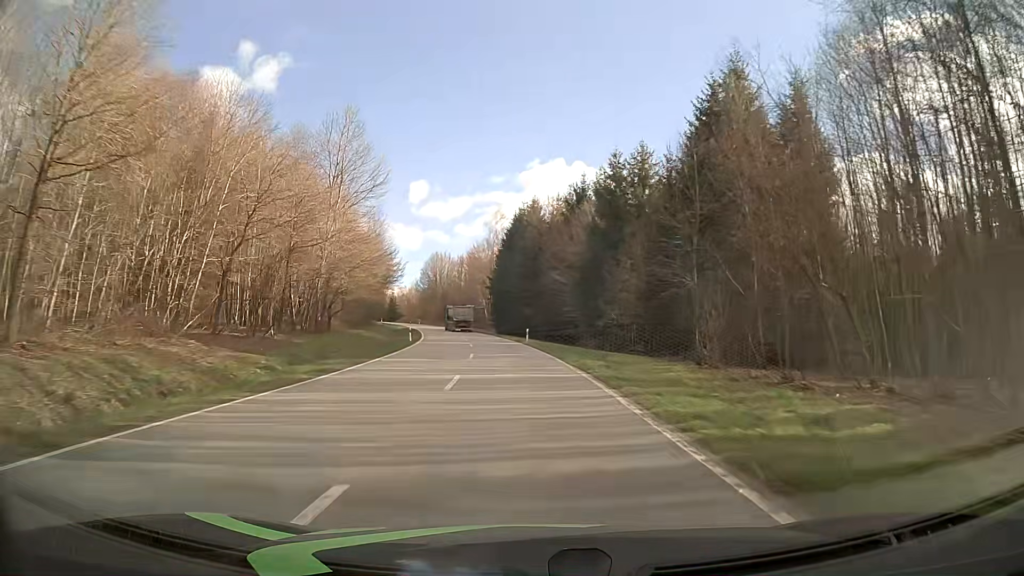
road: tertiary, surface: asphalt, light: Day
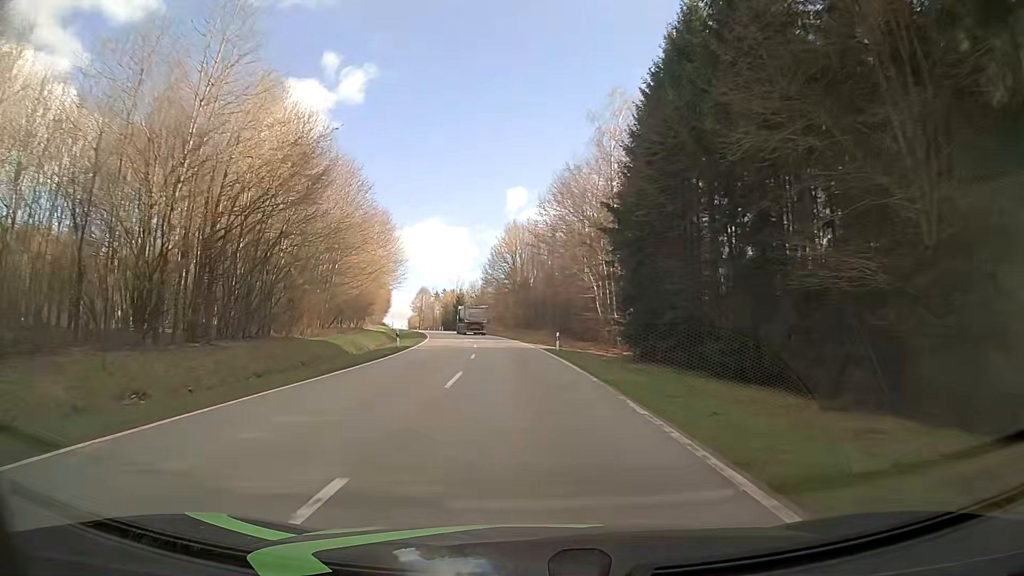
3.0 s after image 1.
(-4.7, +61.2) m; -9°
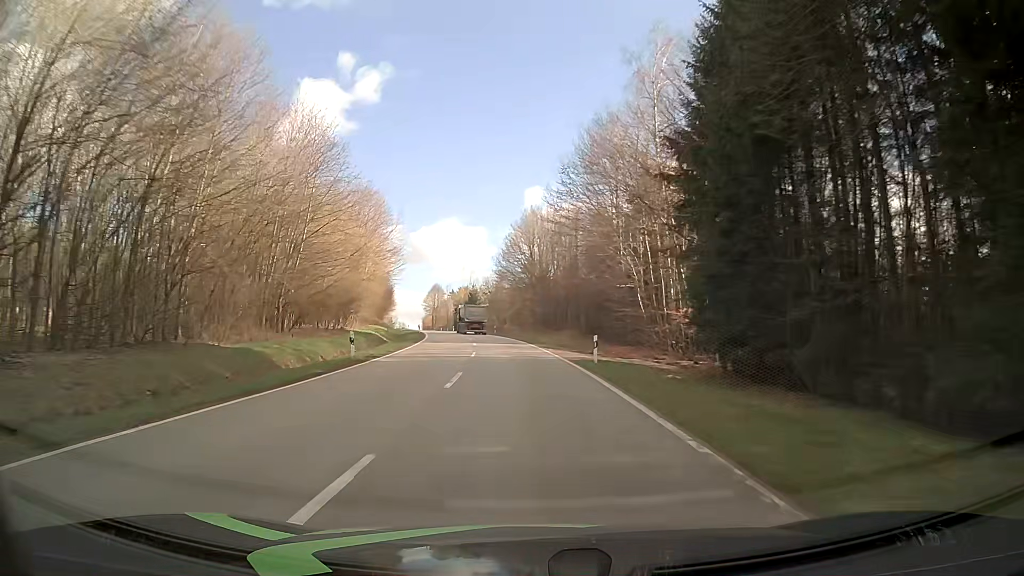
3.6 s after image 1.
(-0.2, +12.4) m; -2°
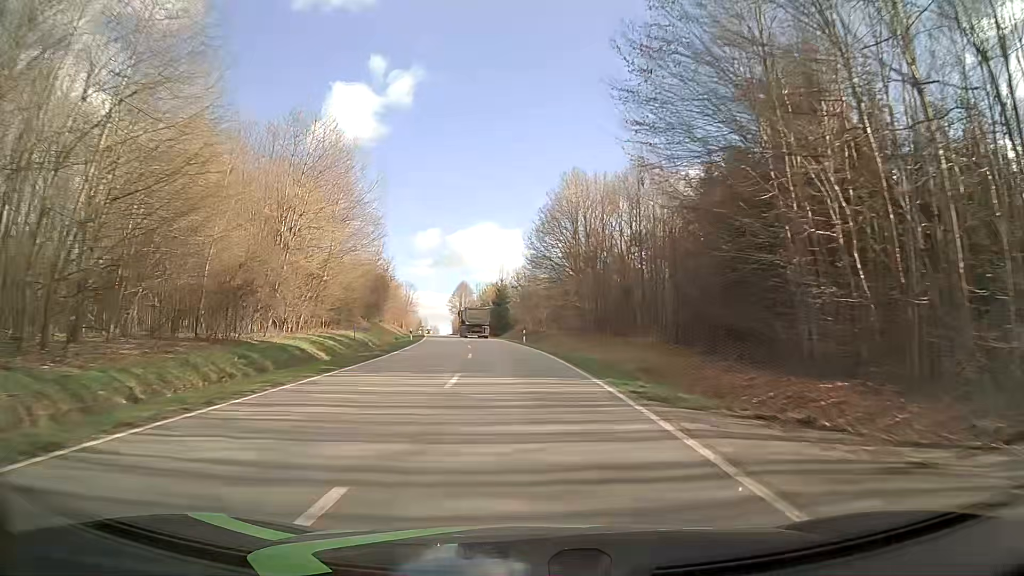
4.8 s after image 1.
(-0.6, +24.8) m; -3°
(0, +10) (-1, +20) (-1, +30) (-2, +40) (-3, +50) (-5, +60) (-6, +70) (-8, +80) (-9, +89) (-11, +99) m
